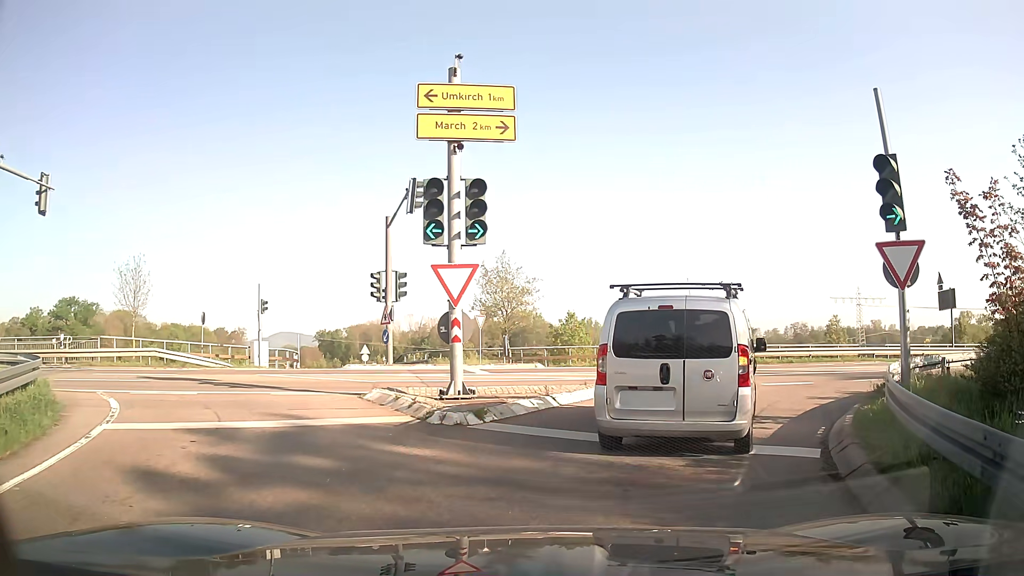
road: trunk_link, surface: asphalt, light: Day
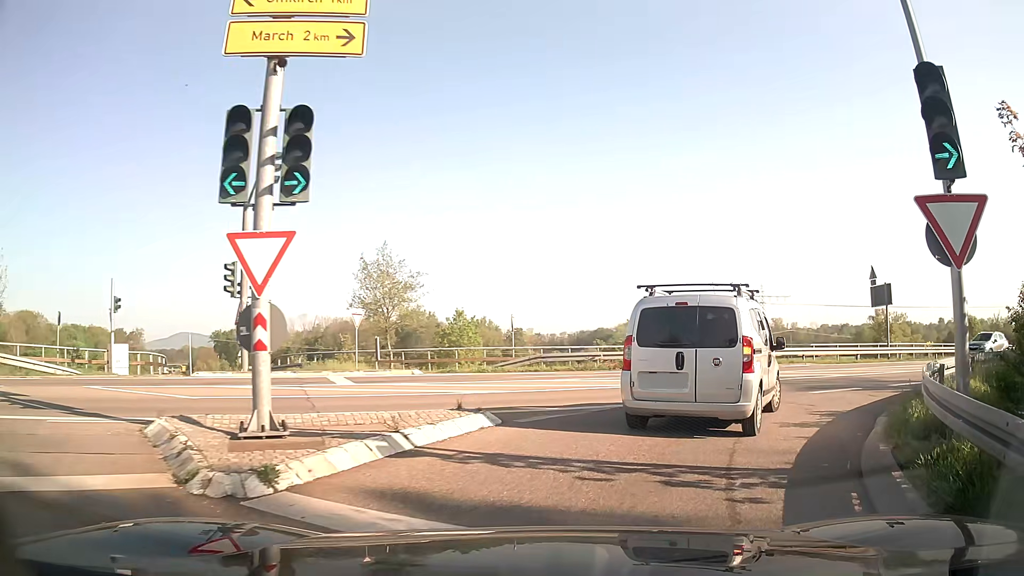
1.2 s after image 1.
(+0.4, +4.2) m; +9°
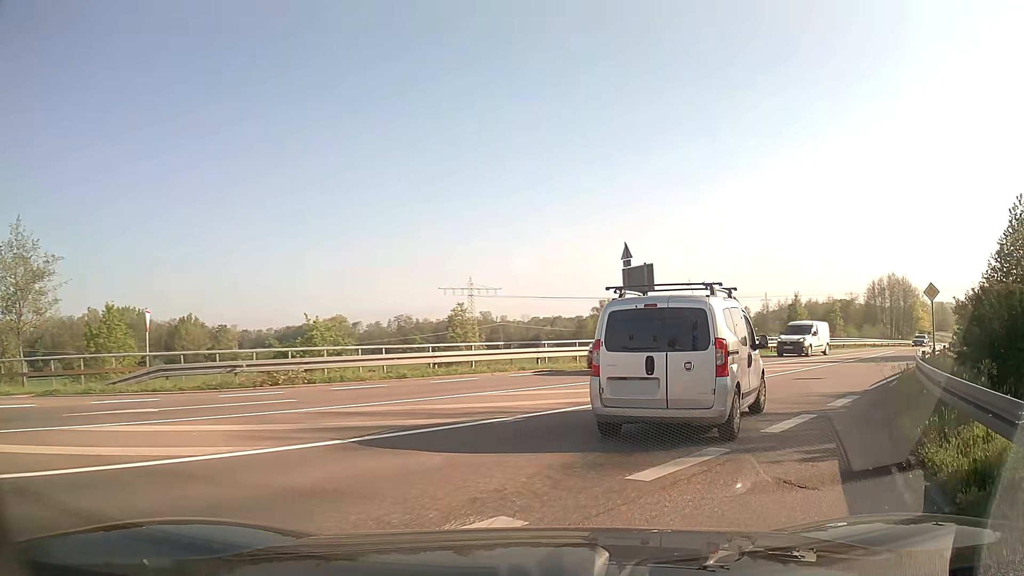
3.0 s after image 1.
(+2.0, +8.7) m; +25°
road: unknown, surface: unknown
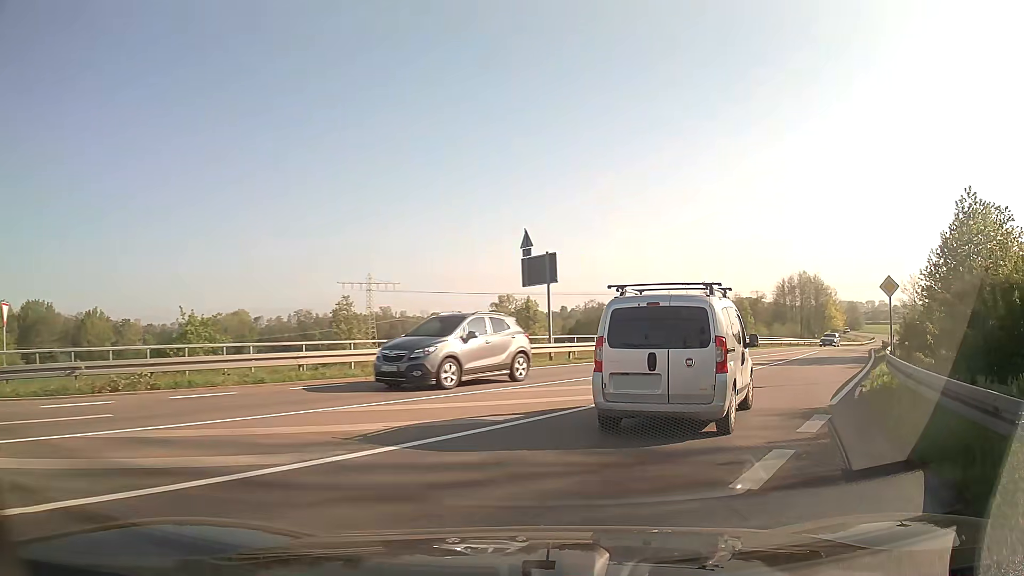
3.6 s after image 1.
(+0.2, +3.1) m; +8°
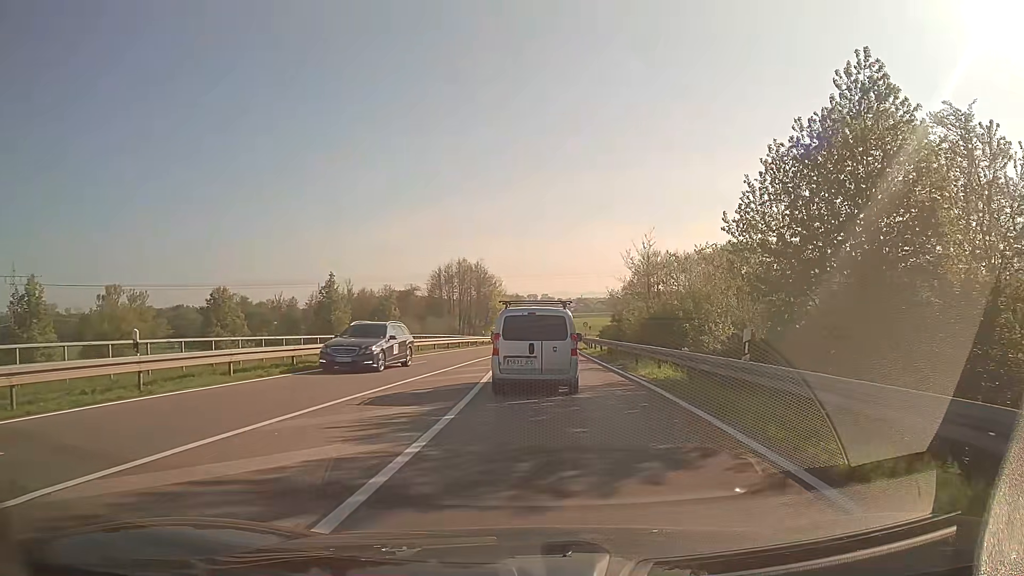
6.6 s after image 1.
(+6.3, +18.6) m; +29°
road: secondary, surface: asphalt
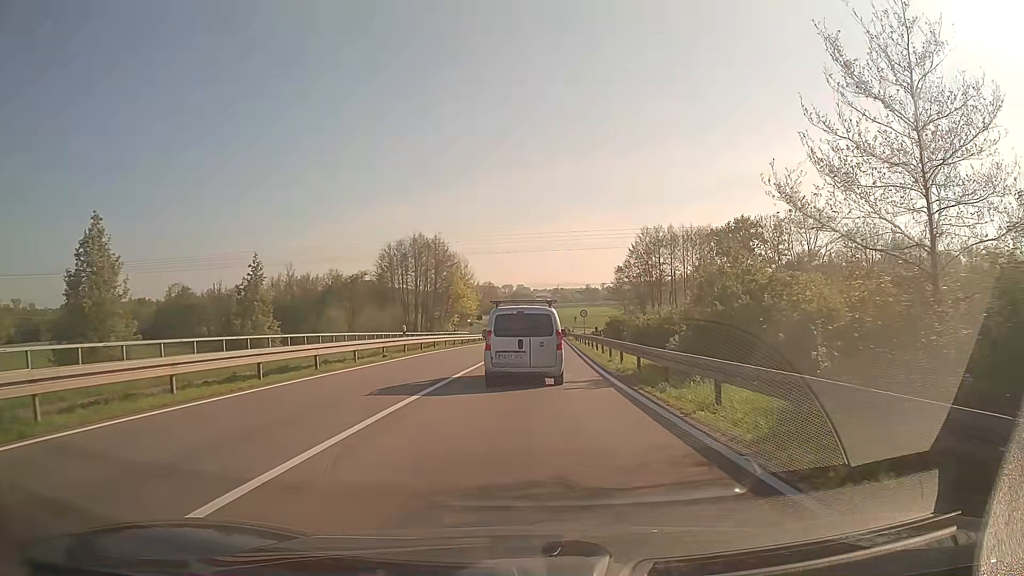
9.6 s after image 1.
(+0.3, +29.2) m; +2°
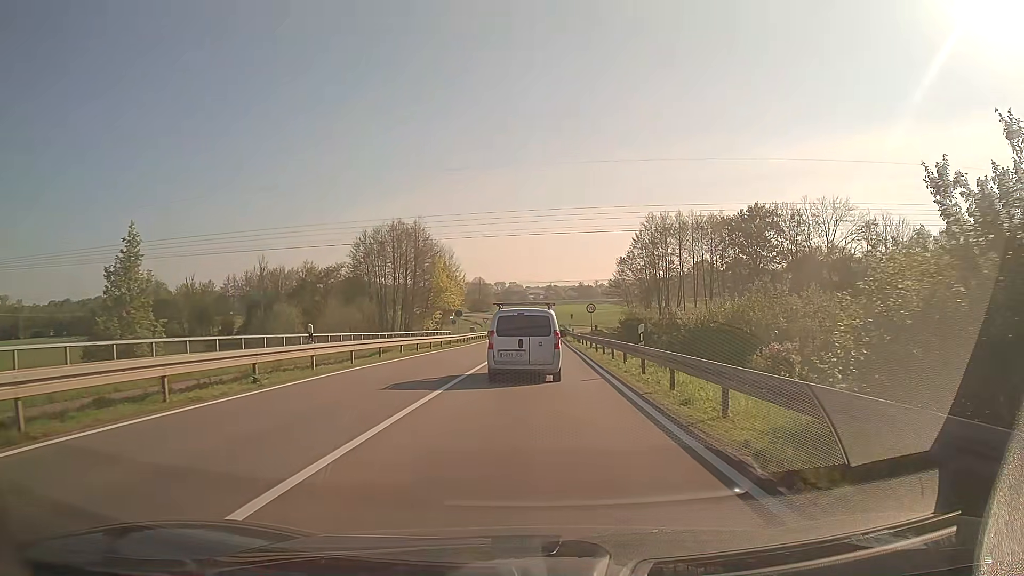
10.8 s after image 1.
(+0.2, +12.8) m; +1°
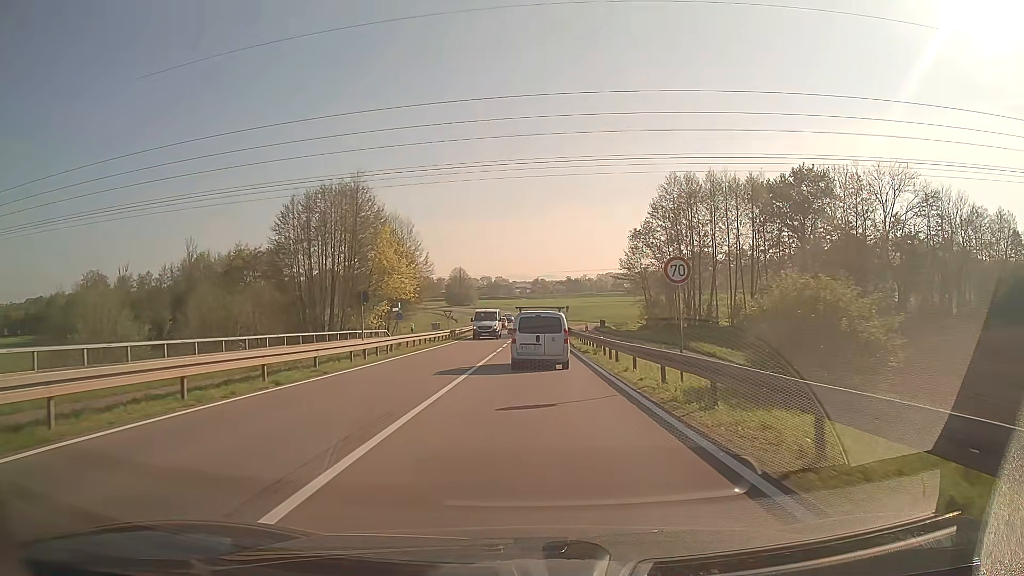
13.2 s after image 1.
(+0.4, +27.6) m; +1°
(0, +10) (0, +20) (0, +30) (0, +40) (0, +50) (0, +60) (0, +70) (0, +80) (0, +90) (0, +100) m
